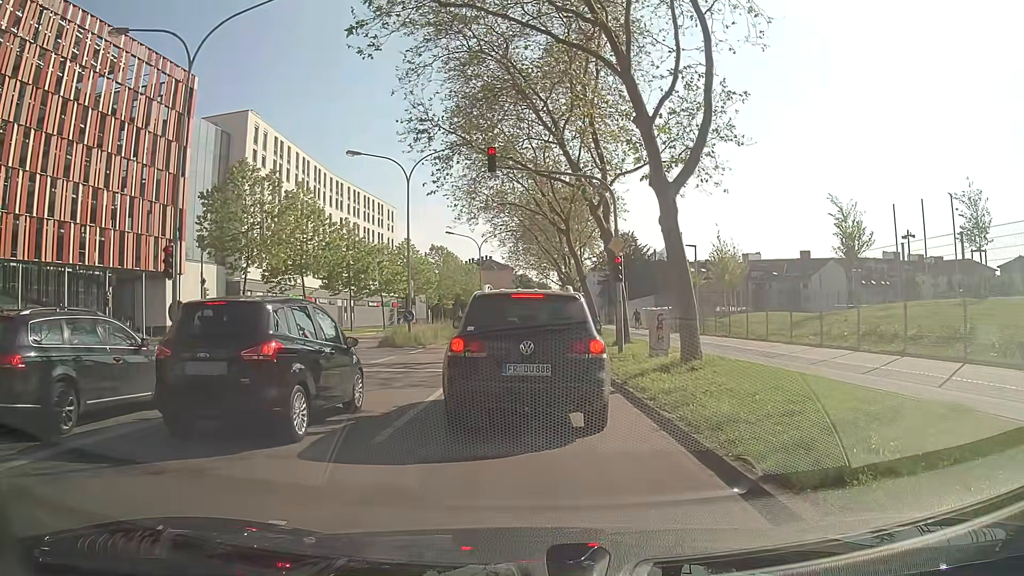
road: secondary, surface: asphalt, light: Day
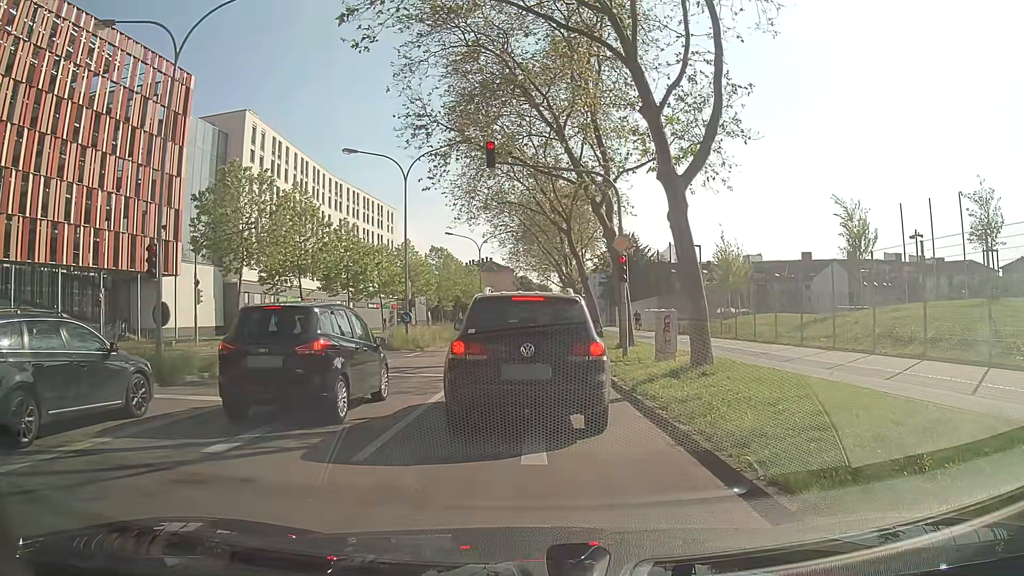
(0.0, +0.8) m; 0°
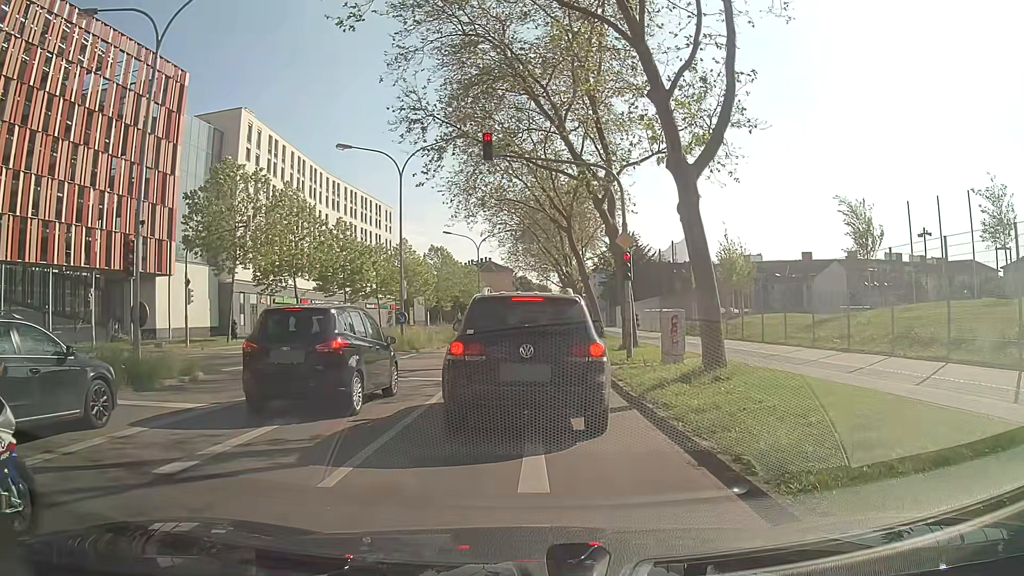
(0.0, +1.0) m; 0°
